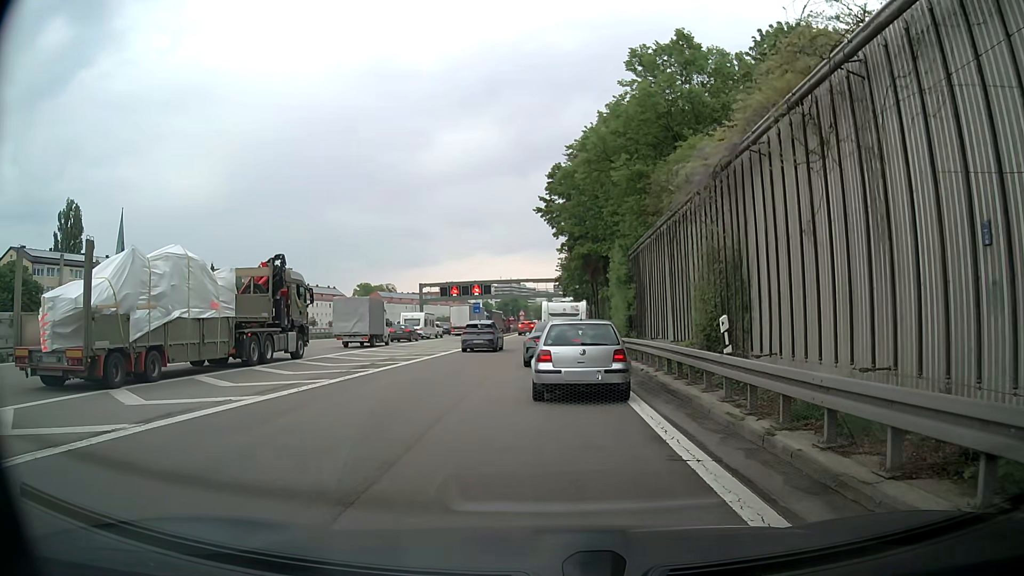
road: motorway_link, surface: asphalt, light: Day
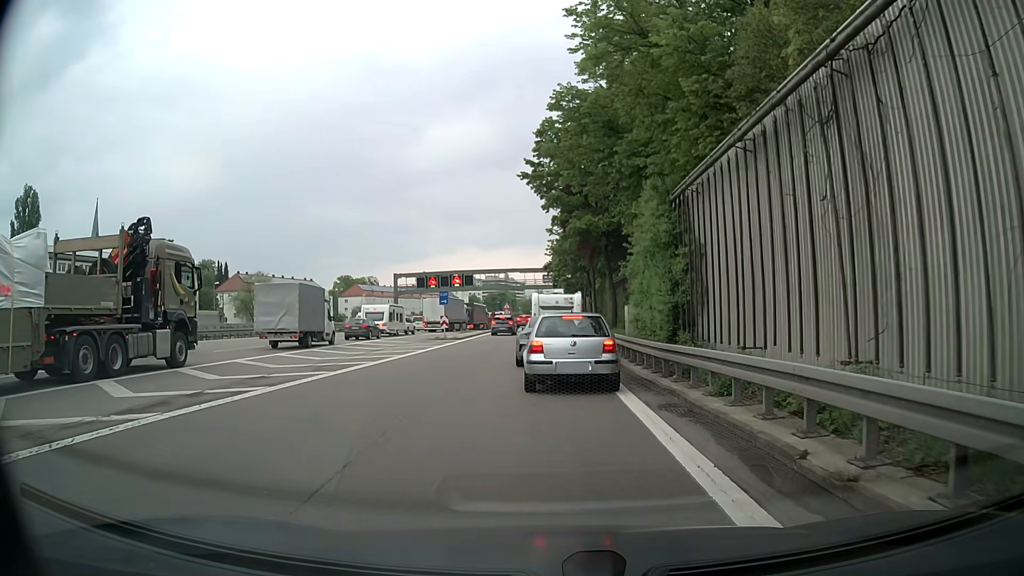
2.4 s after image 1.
(+0.1, +12.1) m; +1°
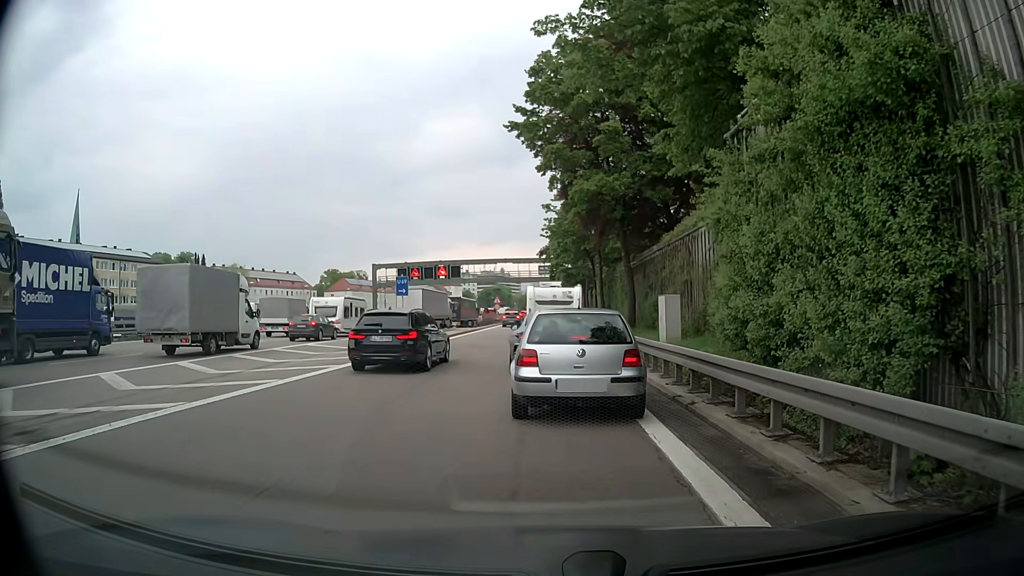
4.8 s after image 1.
(+0.1, +11.3) m; 0°
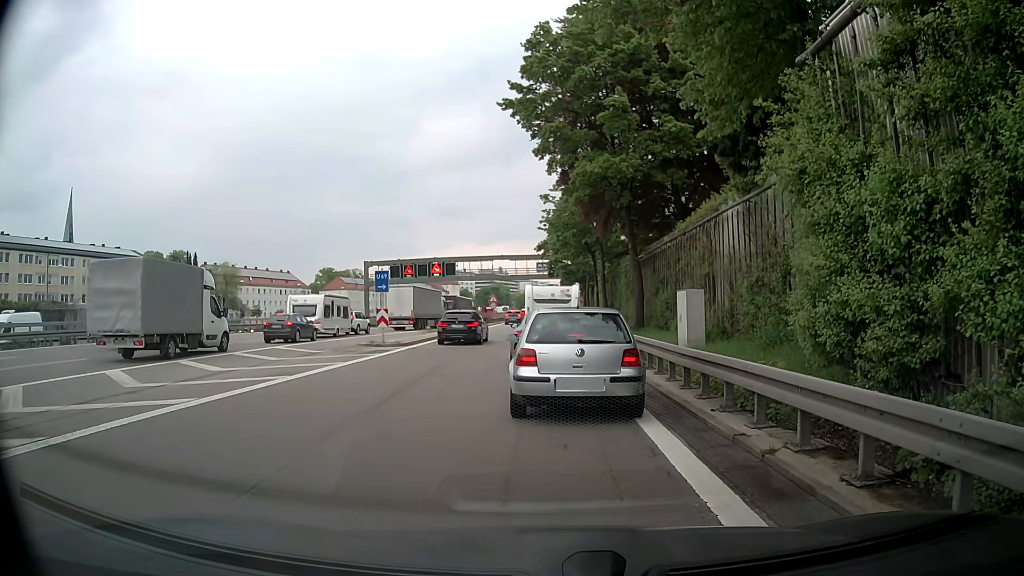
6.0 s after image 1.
(+0.1, +3.5) m; 0°
